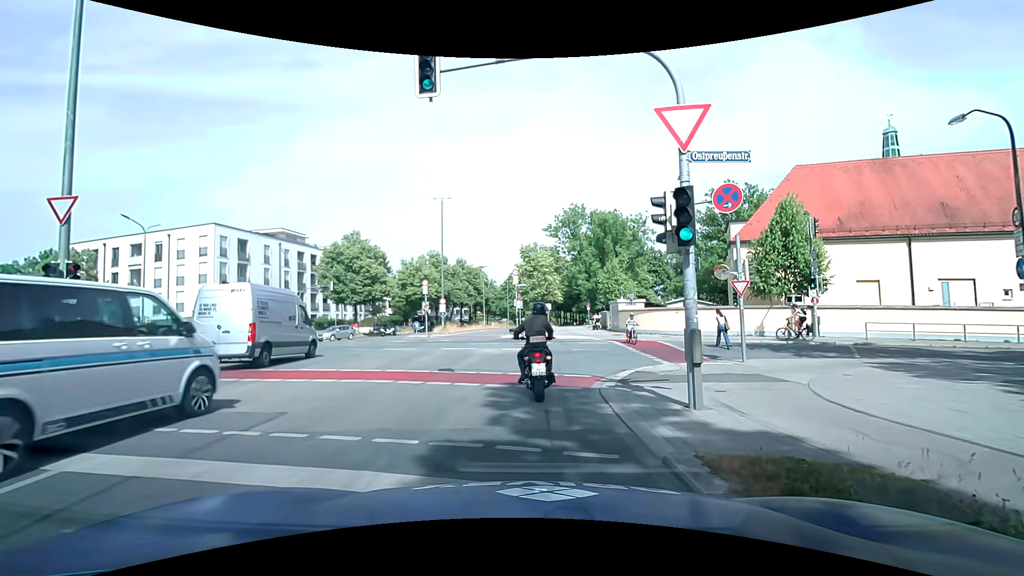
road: secondary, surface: asphalt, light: Day
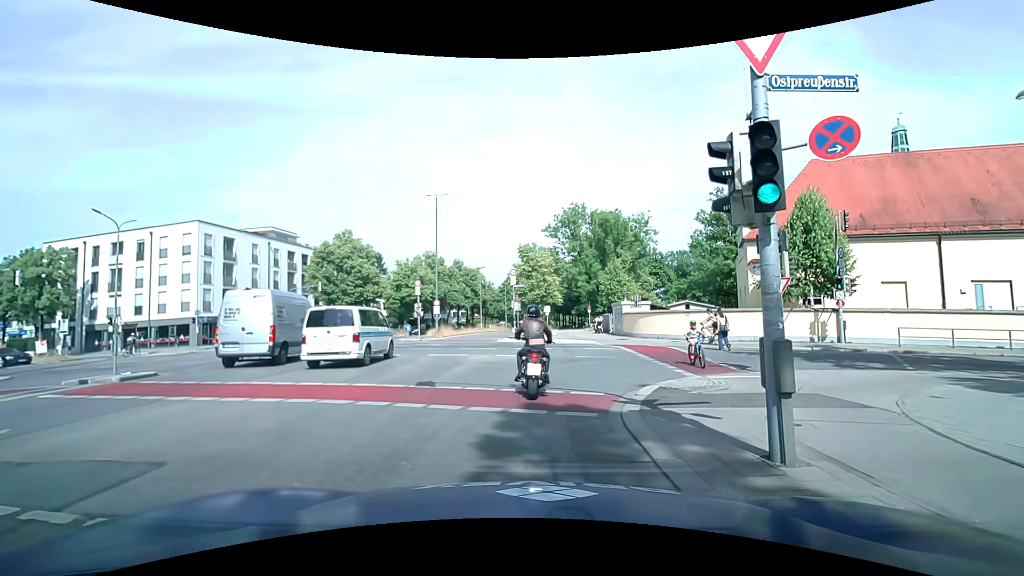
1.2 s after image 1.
(0.0, +2.5) m; 0°
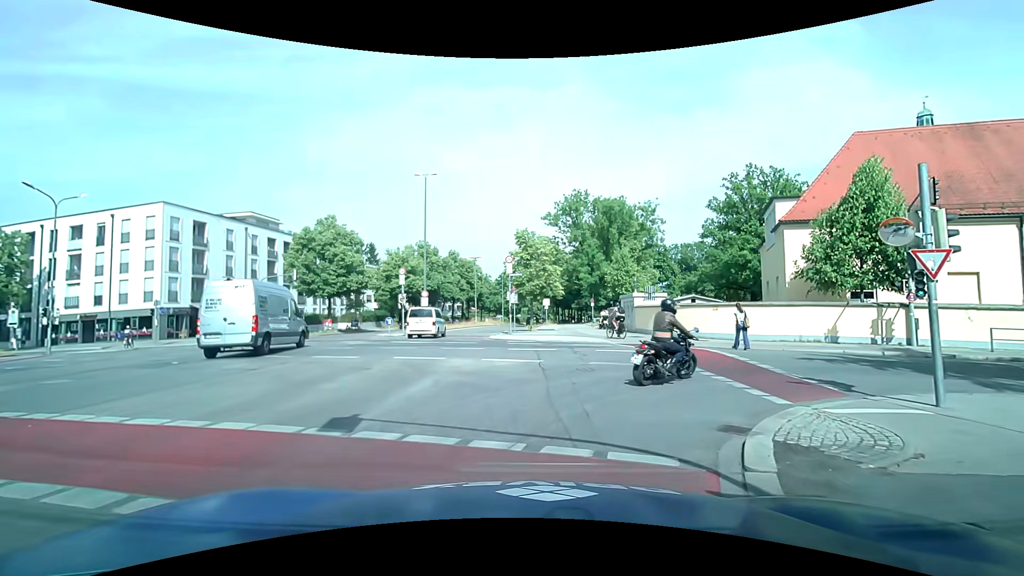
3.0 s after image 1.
(0.0, +5.0) m; +1°
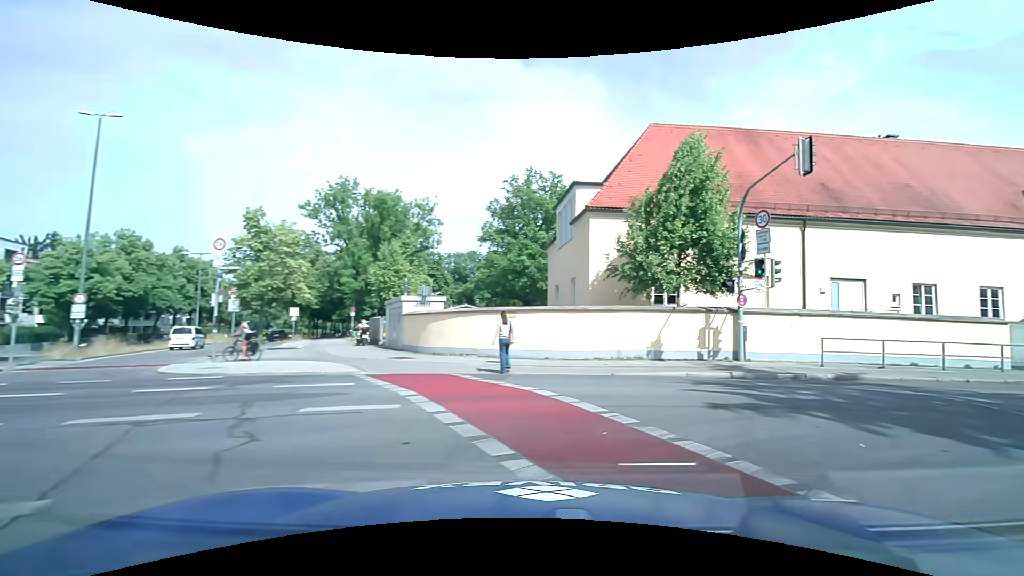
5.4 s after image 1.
(+0.9, +9.4) m; +24°
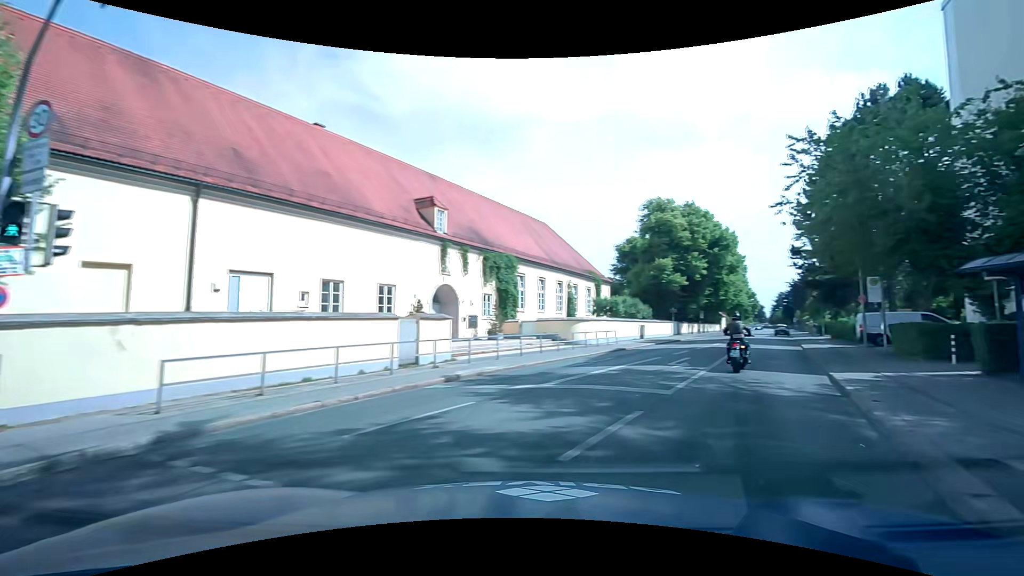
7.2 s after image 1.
(+3.8, +7.1) m; +58°
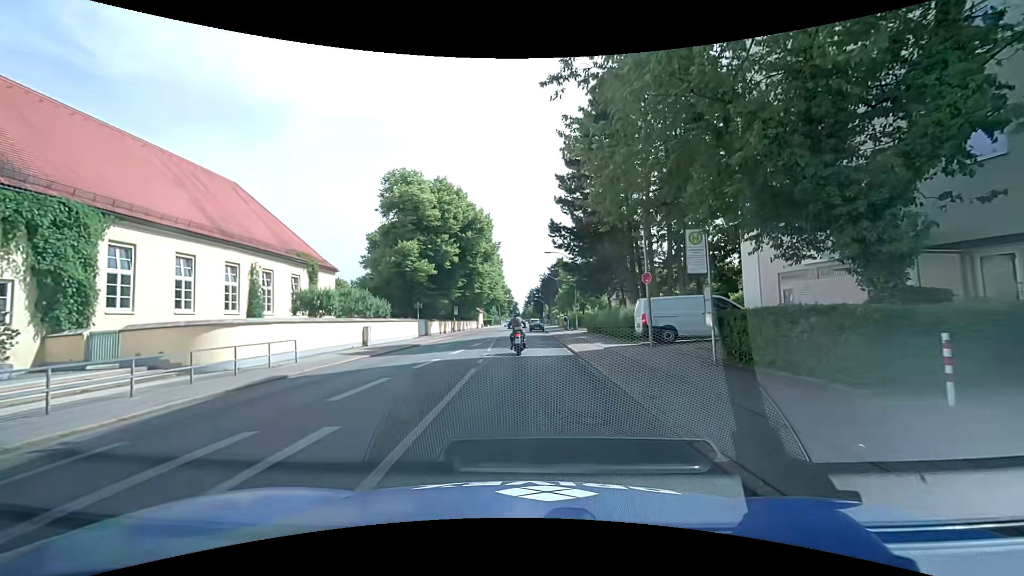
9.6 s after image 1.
(+4.8, +13.2) m; +26°
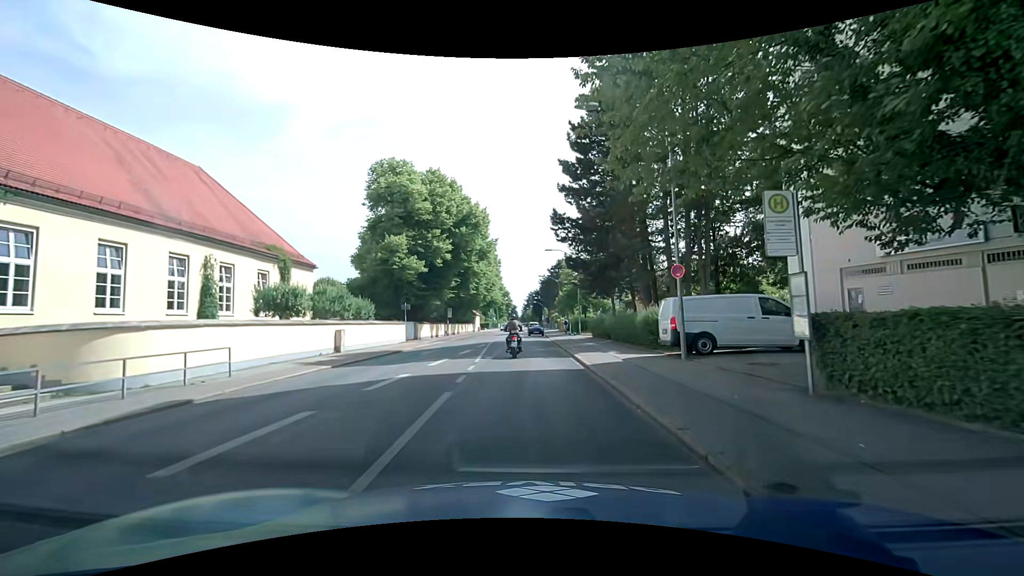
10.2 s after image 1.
(0.0, +4.3) m; -1°
